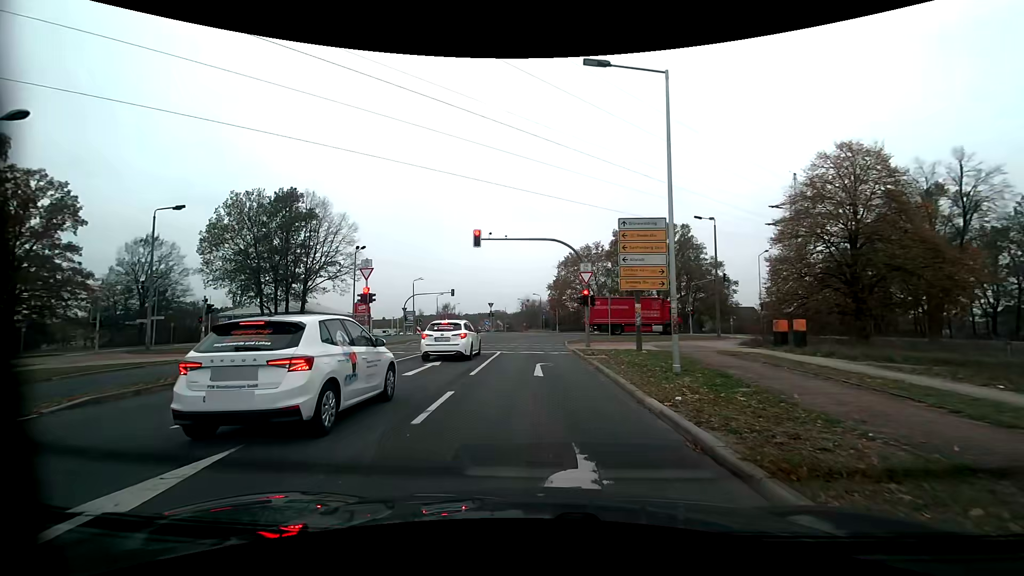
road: tertiary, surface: asphalt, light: Day
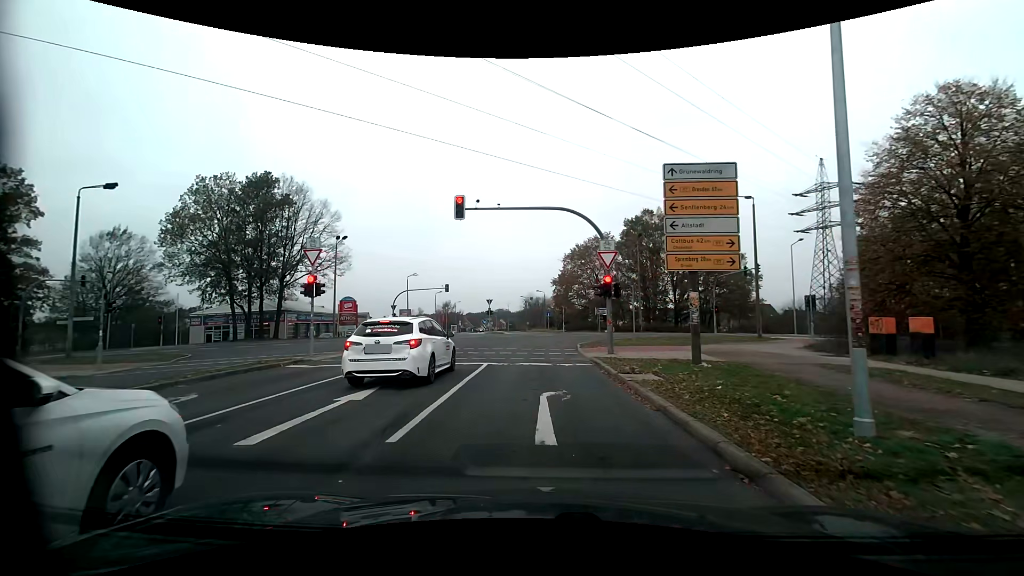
(0.0, +7.1) m; -1°
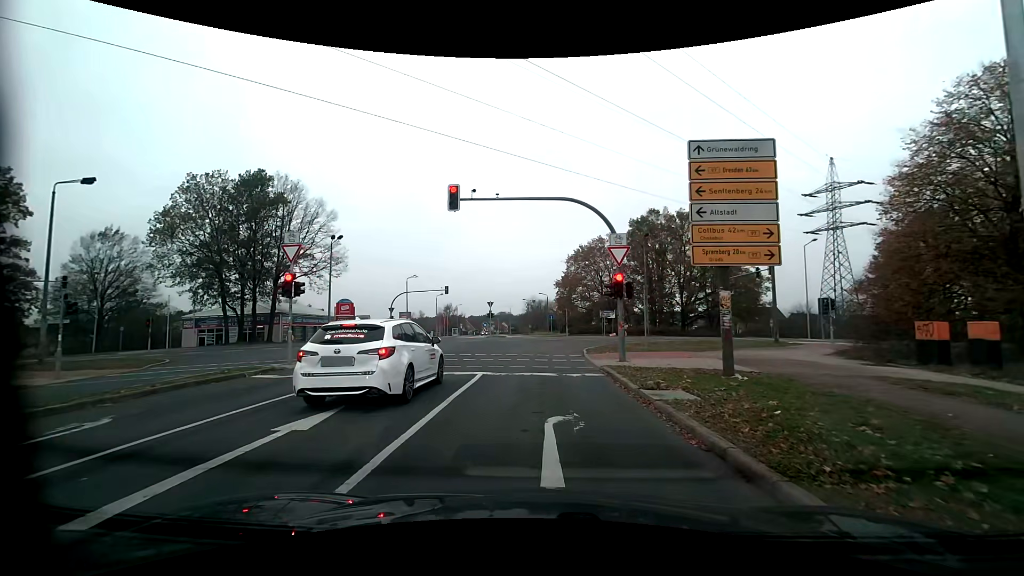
(0.0, +2.1) m; 0°
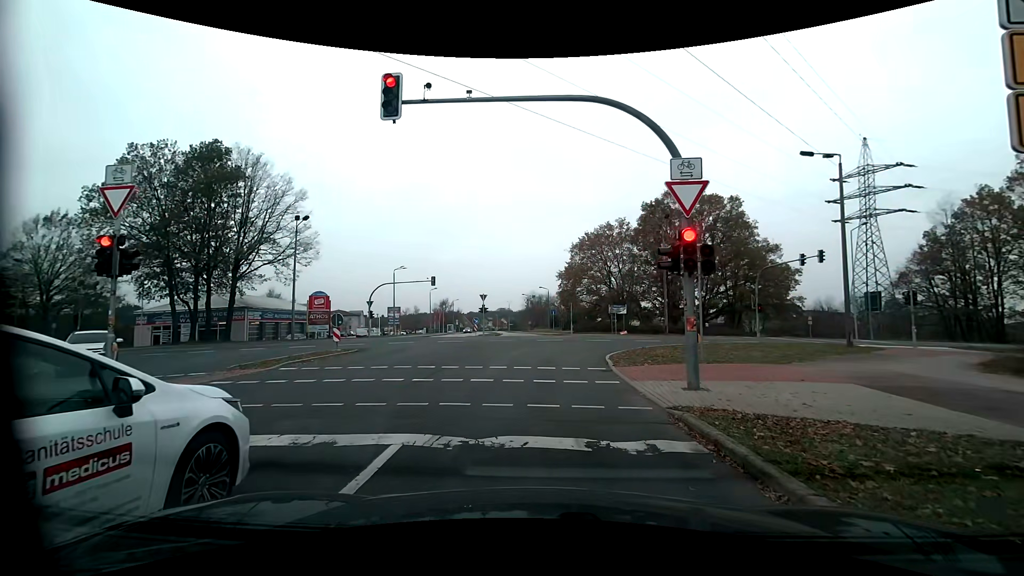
(0.0, +7.7) m; 0°
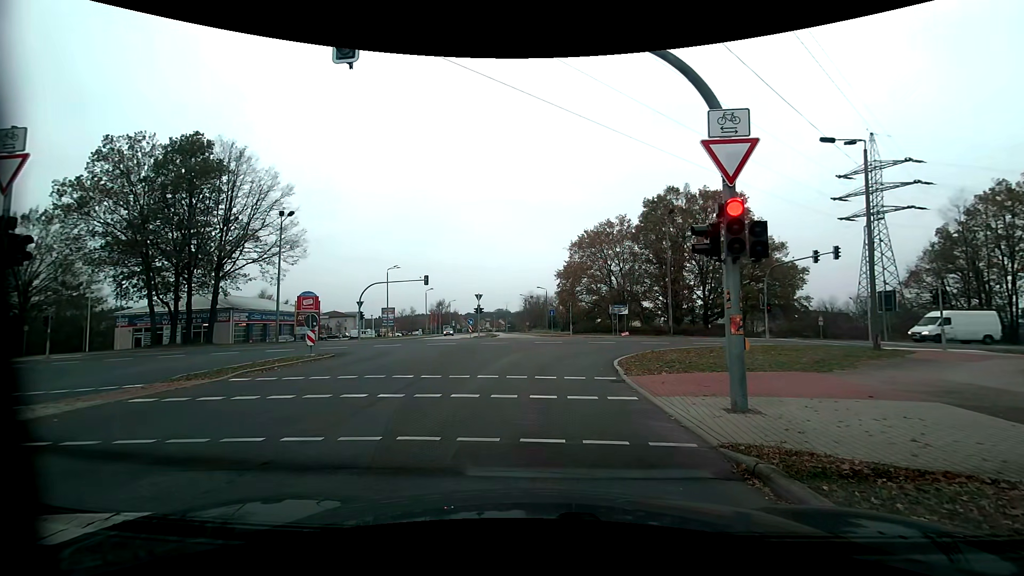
(0.0, +2.1) m; 0°
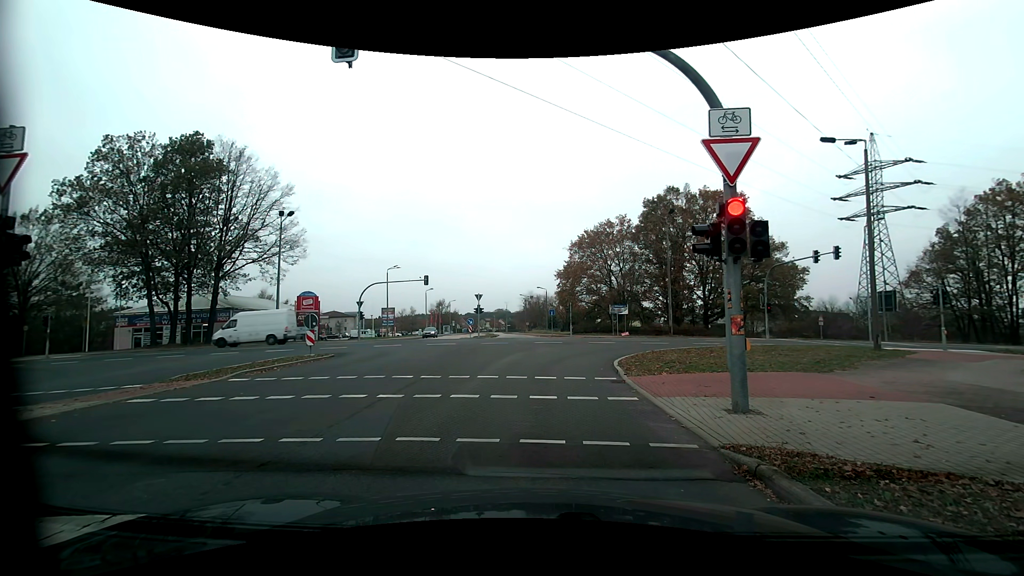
(0.0, +0.1) m; 0°
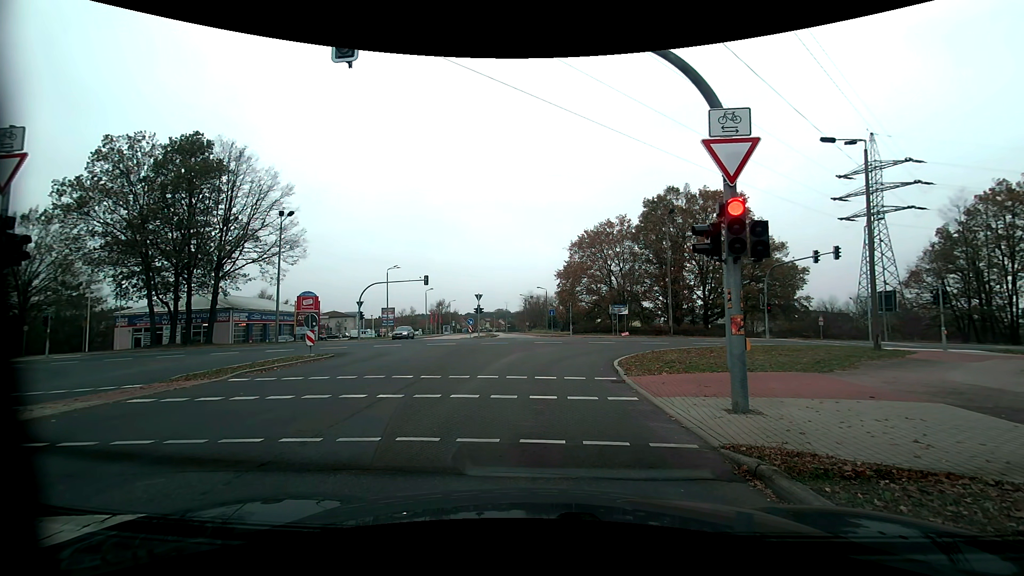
(0.0, 0.0) m; 0°
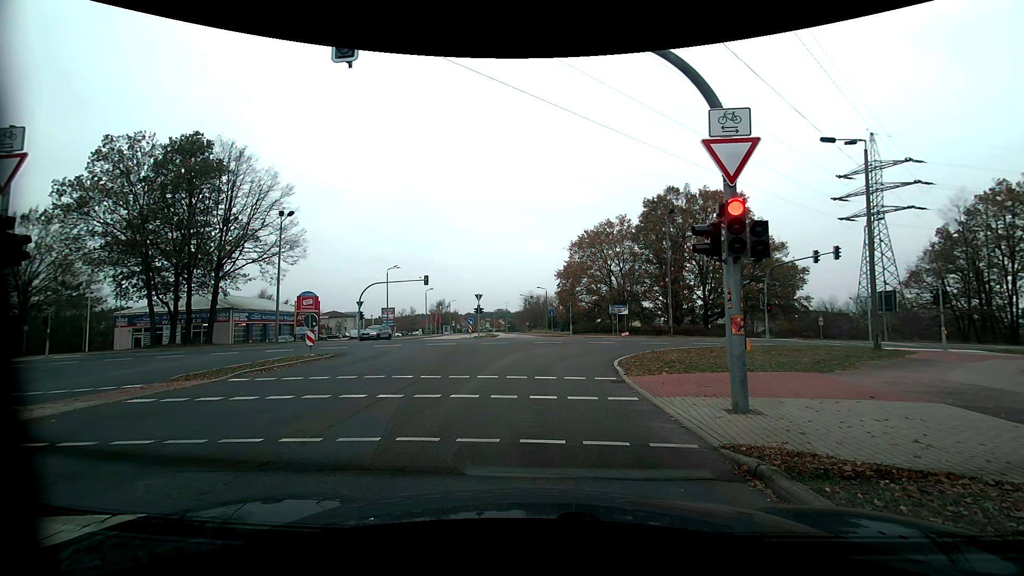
(0.0, 0.0) m; 0°
(0, +10) (+1, +20) (+5, +29) (+14, +33) (+24, +35) (+34, +36) (+44, +37) (+54, +38) (+64, +39) (+74, +40) m
